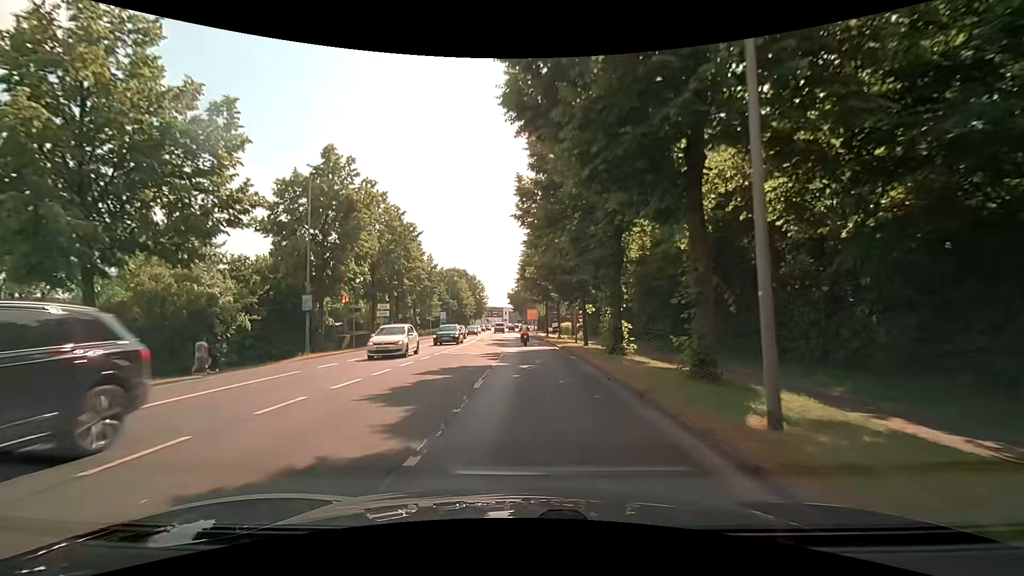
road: secondary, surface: asphalt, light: Day
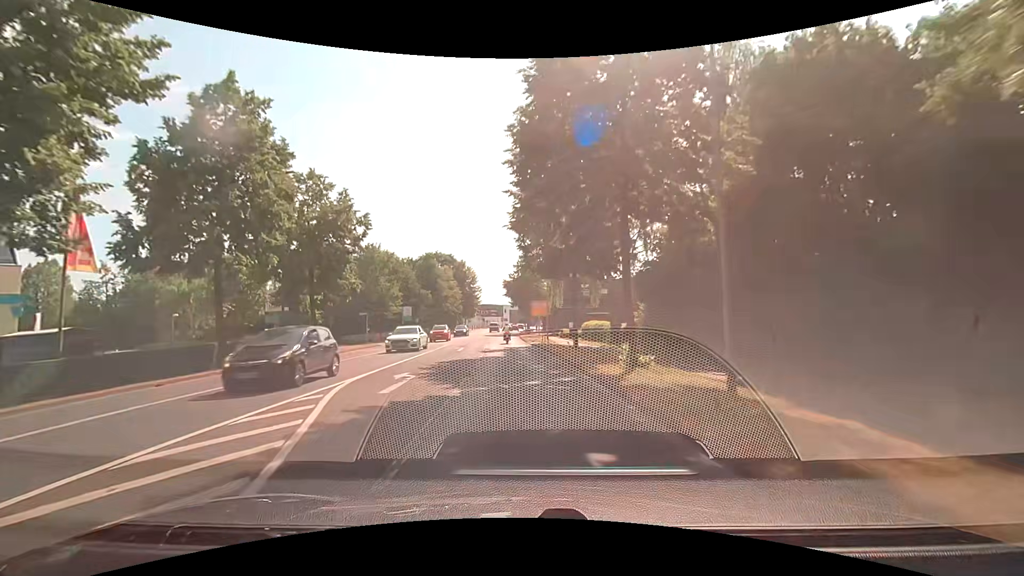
(+0.2, +32.0) m; +1°
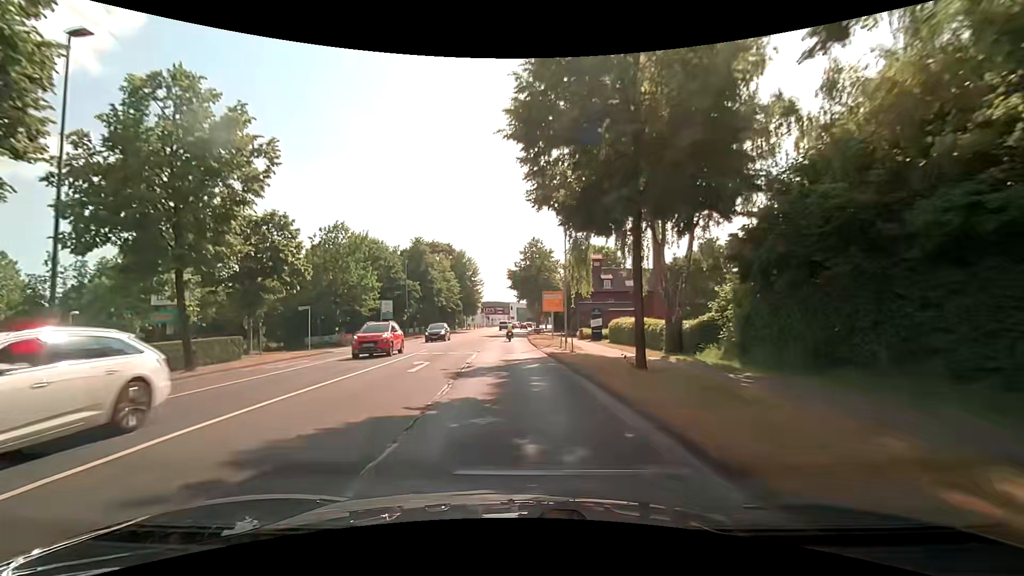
(-0.3, +13.7) m; -3°
(0, +10) (0, +20) (0, +30) (0, +40) (-1, +50) (0, +60) (0, +70) (0, +80) (0, +90) (+1, +100) m
